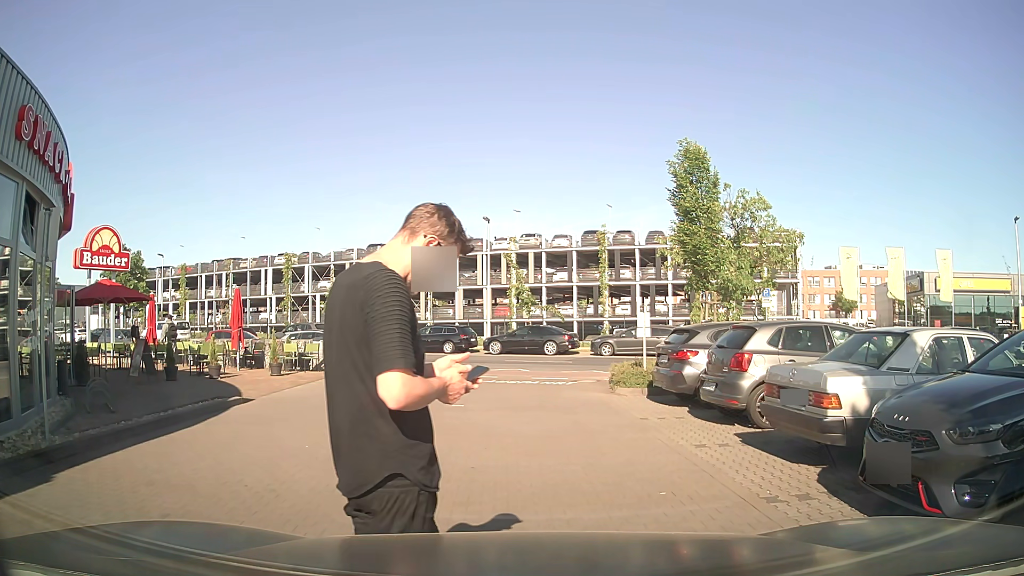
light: Day
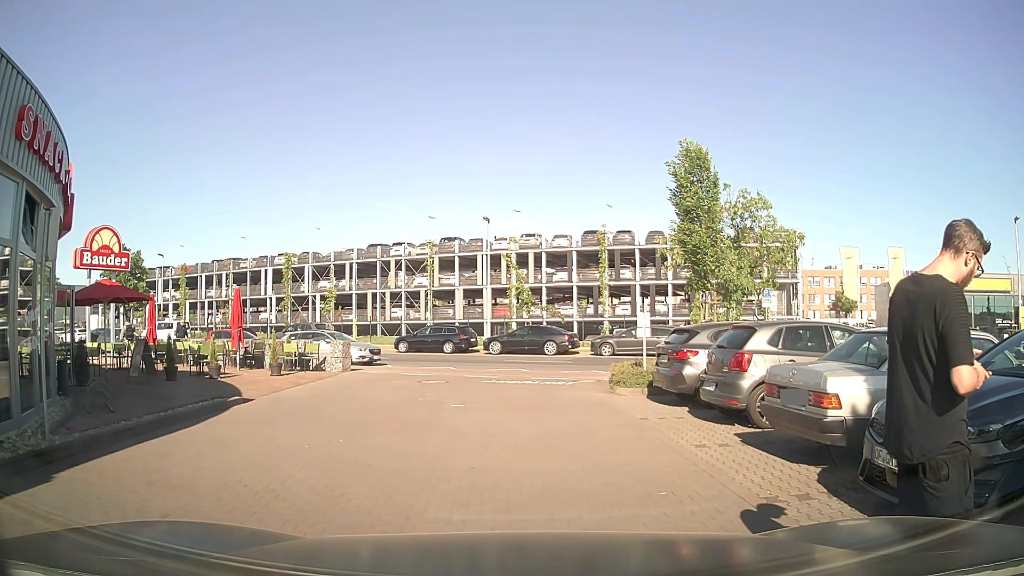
(0.0, 0.0) m; 0°
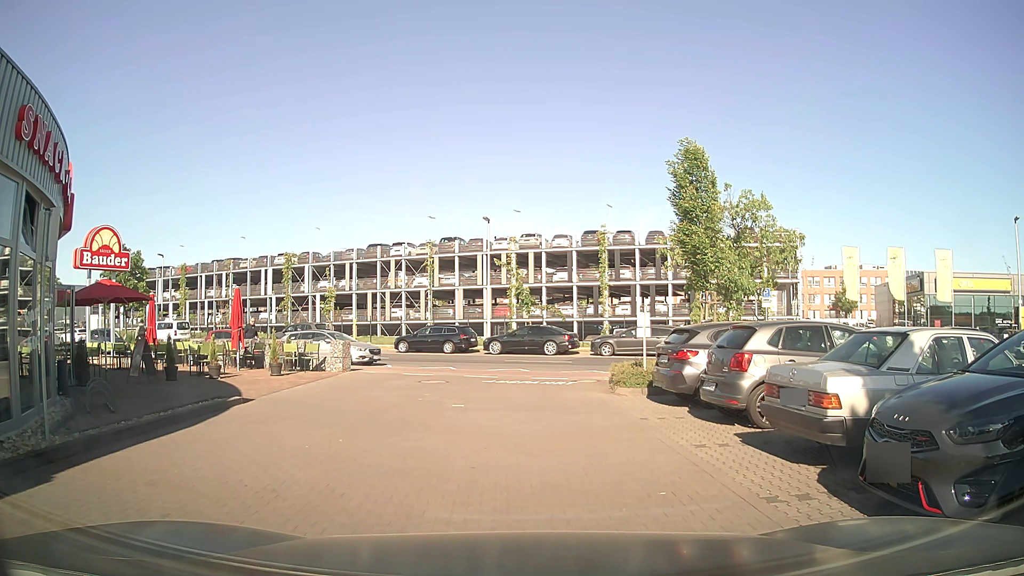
(0.0, 0.0) m; 0°
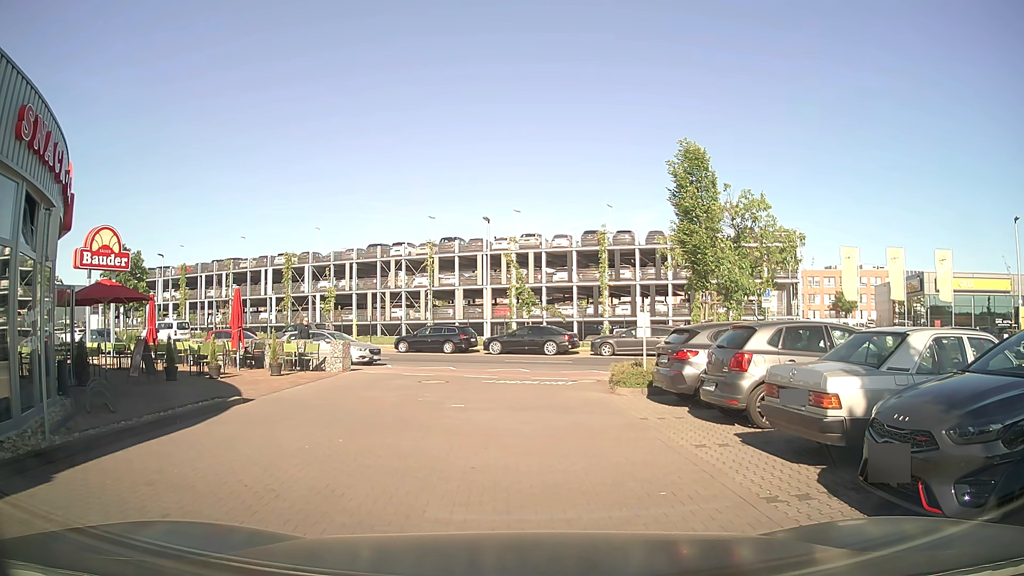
(0.0, 0.0) m; 0°
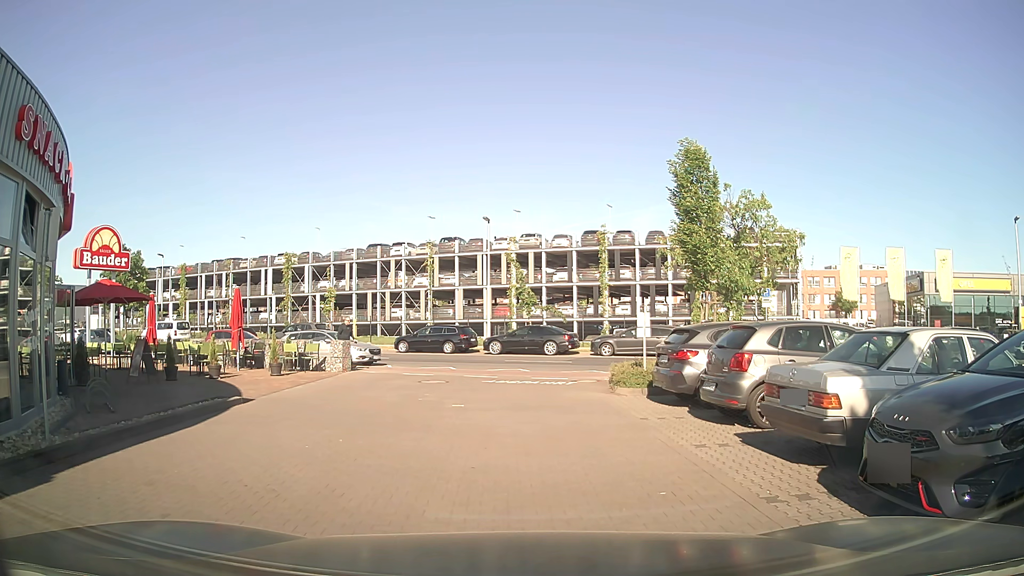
(0.0, 0.0) m; 0°
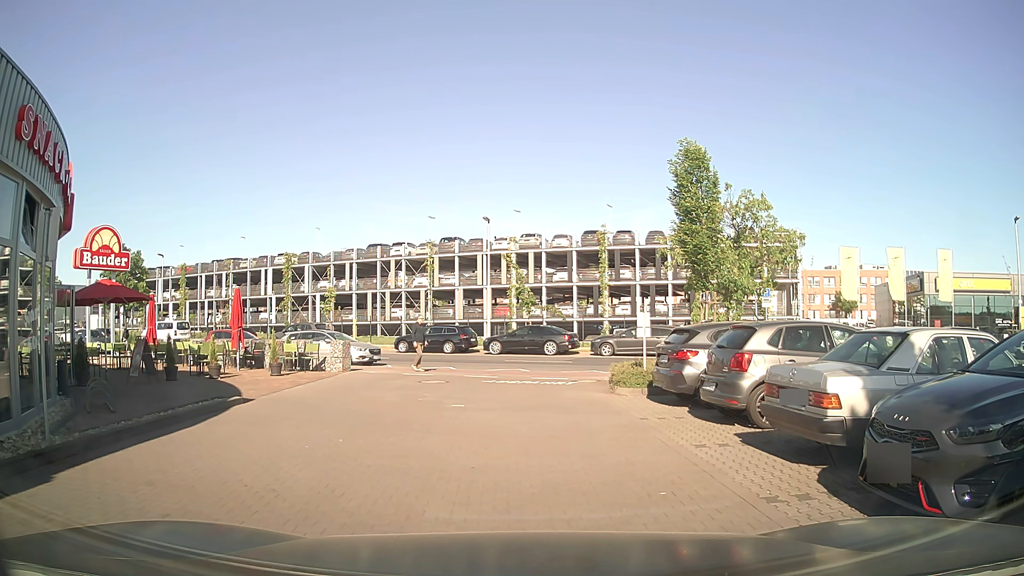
(0.0, 0.0) m; 0°
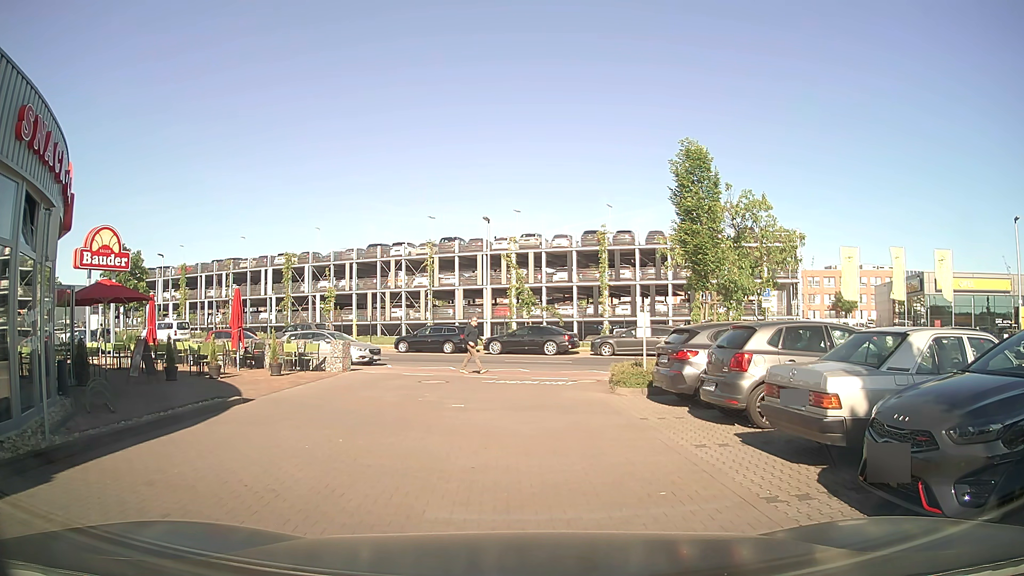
(0.0, 0.0) m; 0°
